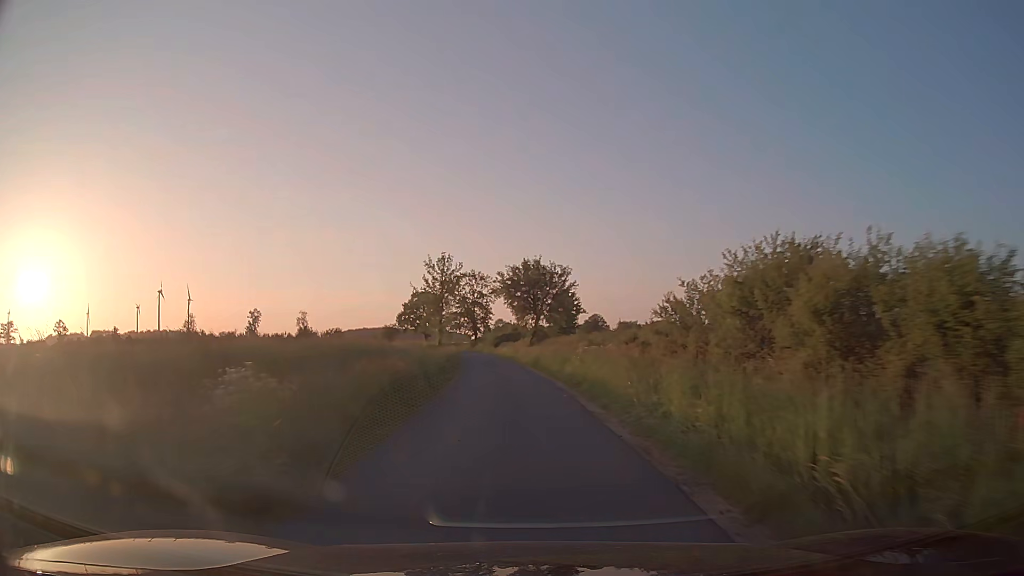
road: unclassified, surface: asphalt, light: Day
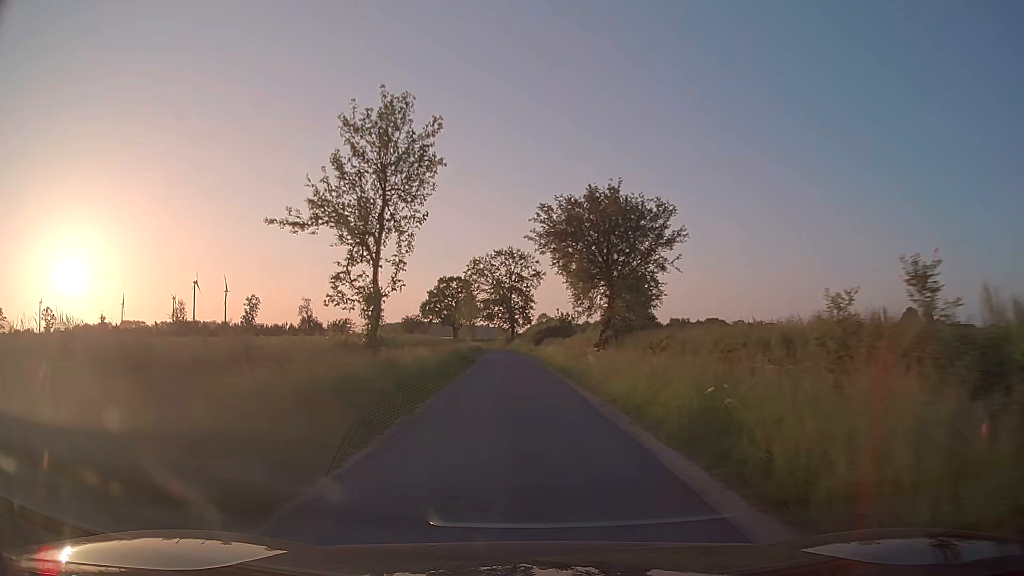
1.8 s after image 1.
(-1.2, +29.7) m; -3°
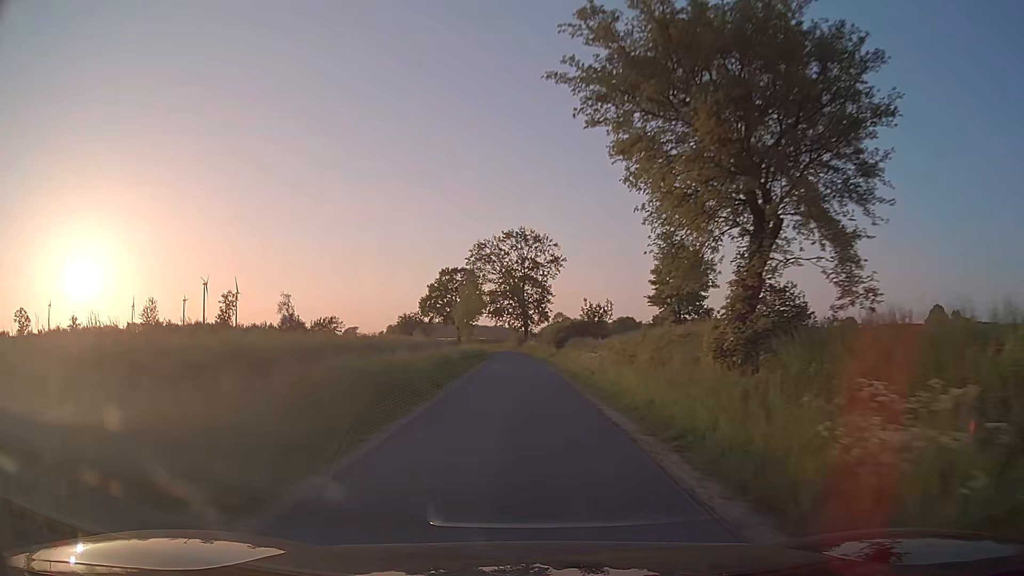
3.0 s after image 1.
(-0.4, +20.6) m; -2°
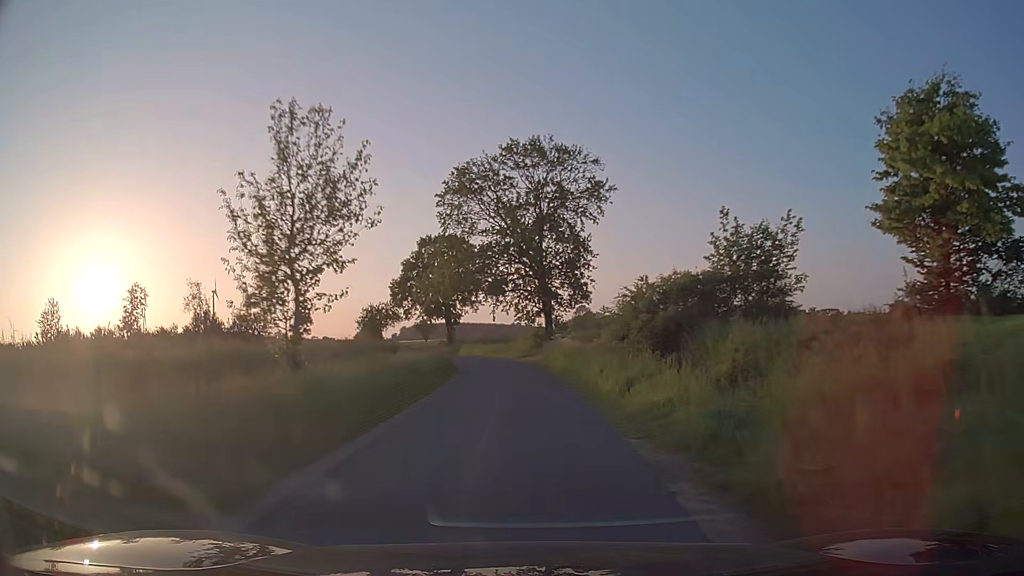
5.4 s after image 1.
(-0.3, +41.6) m; -2°
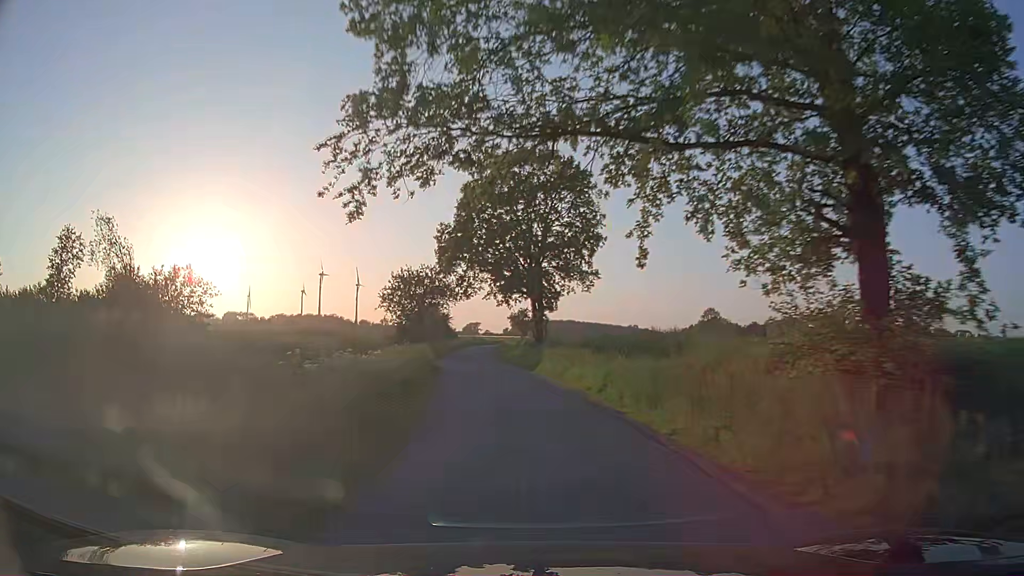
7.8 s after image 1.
(-2.3, +39.9) m; -10°
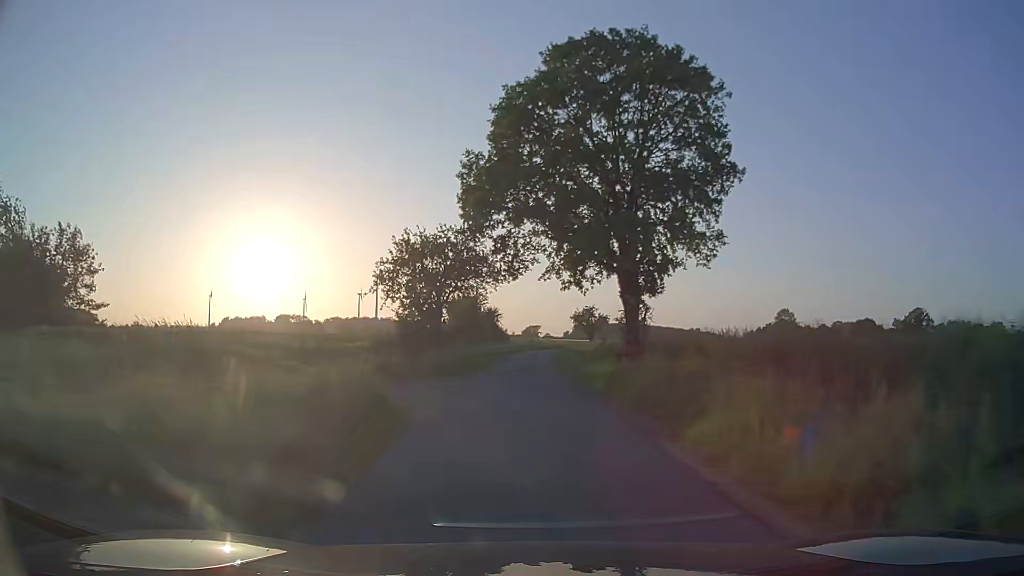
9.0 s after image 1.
(-0.9, +20.4) m; -4°
